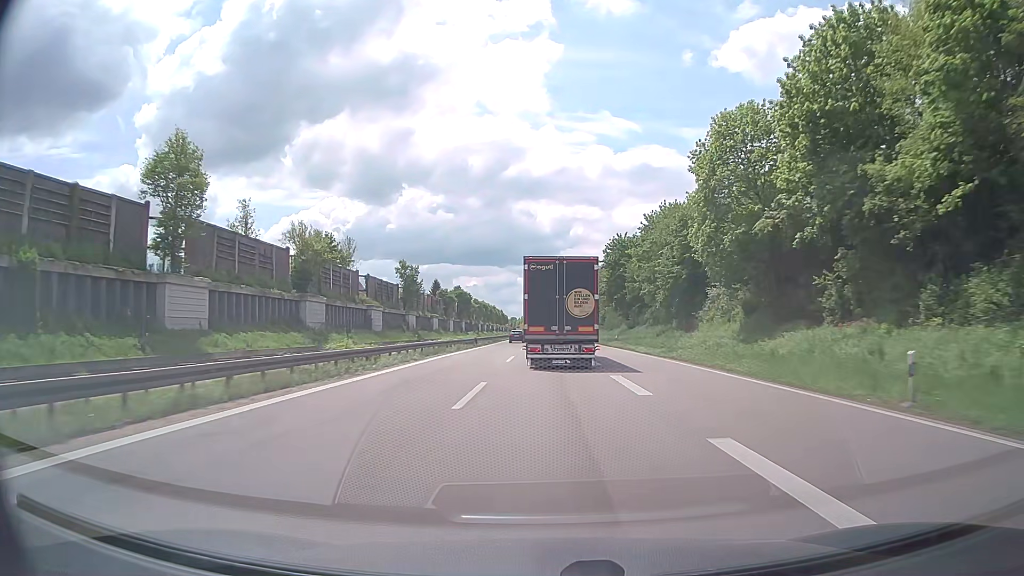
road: trunk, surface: asphalt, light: Day
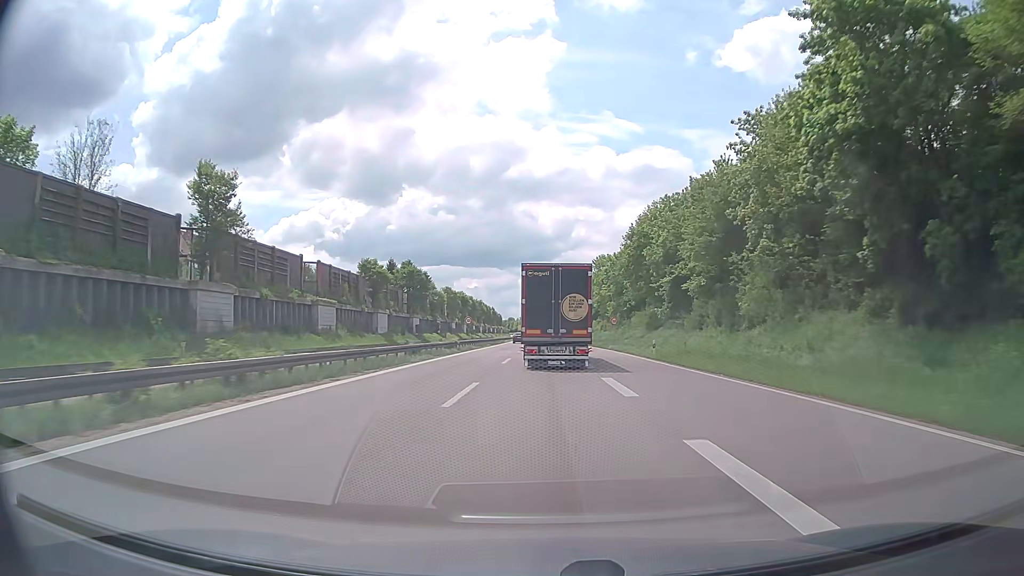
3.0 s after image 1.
(+0.3, +71.7) m; 0°
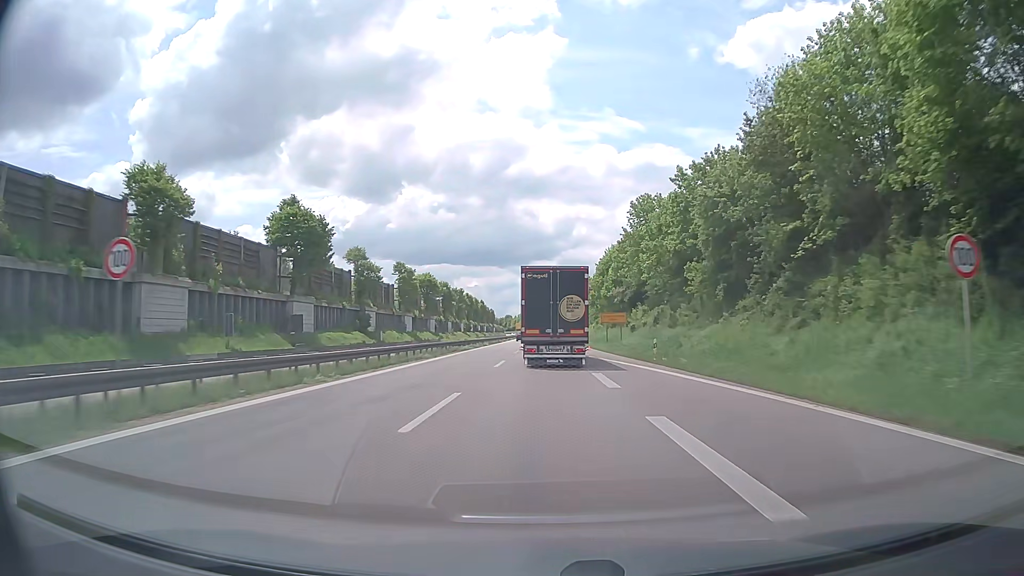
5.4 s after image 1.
(-0.2, +57.5) m; 0°
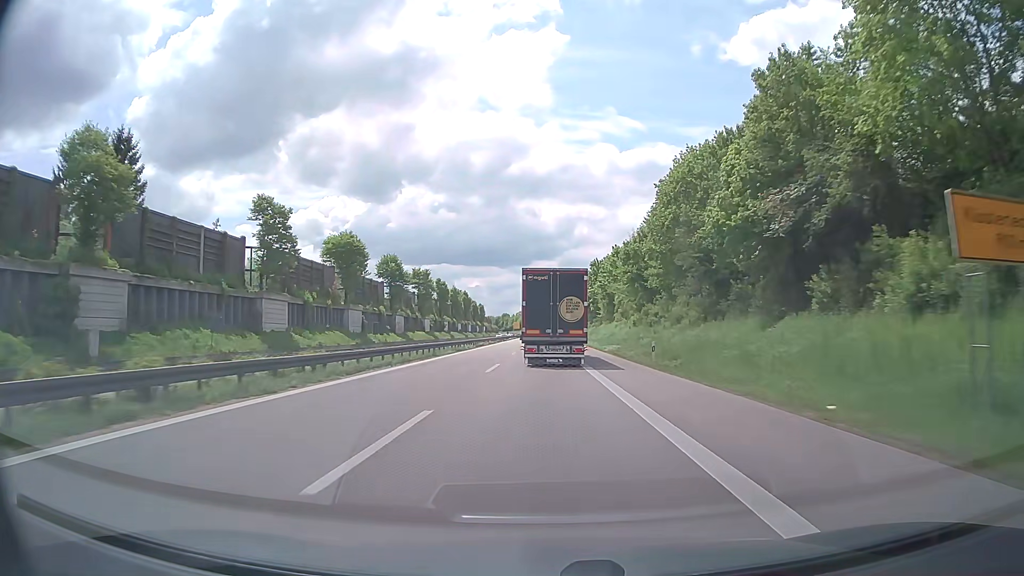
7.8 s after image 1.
(+0.2, +57.8) m; +1°
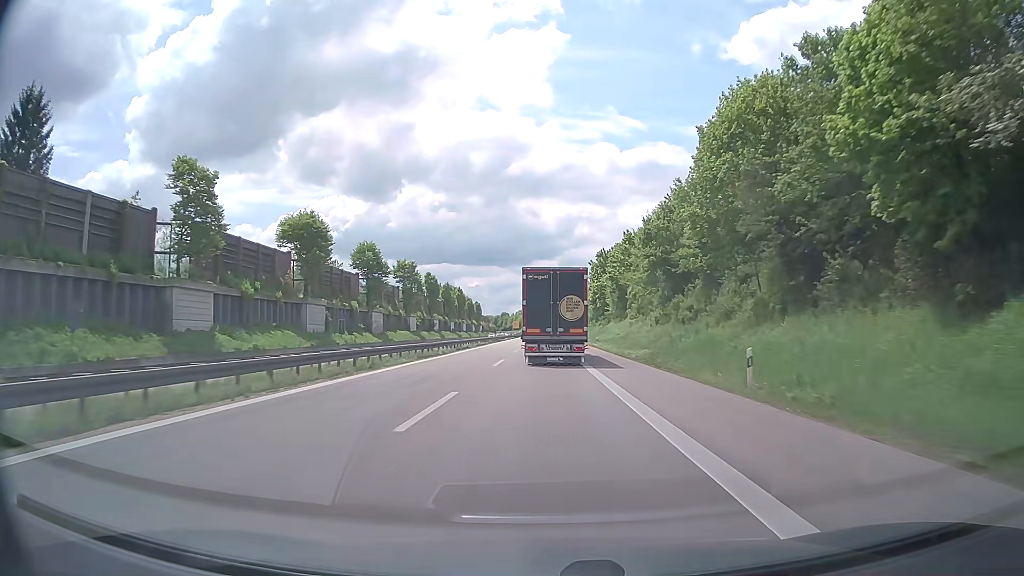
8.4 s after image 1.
(-0.1, +14.5) m; 0°
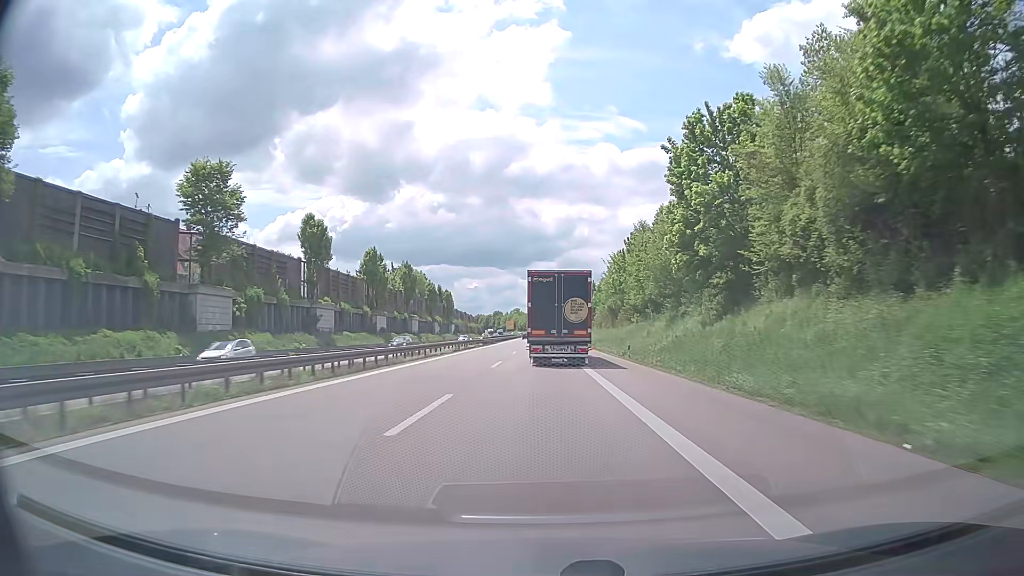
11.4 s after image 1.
(-0.2, +72.7) m; 0°
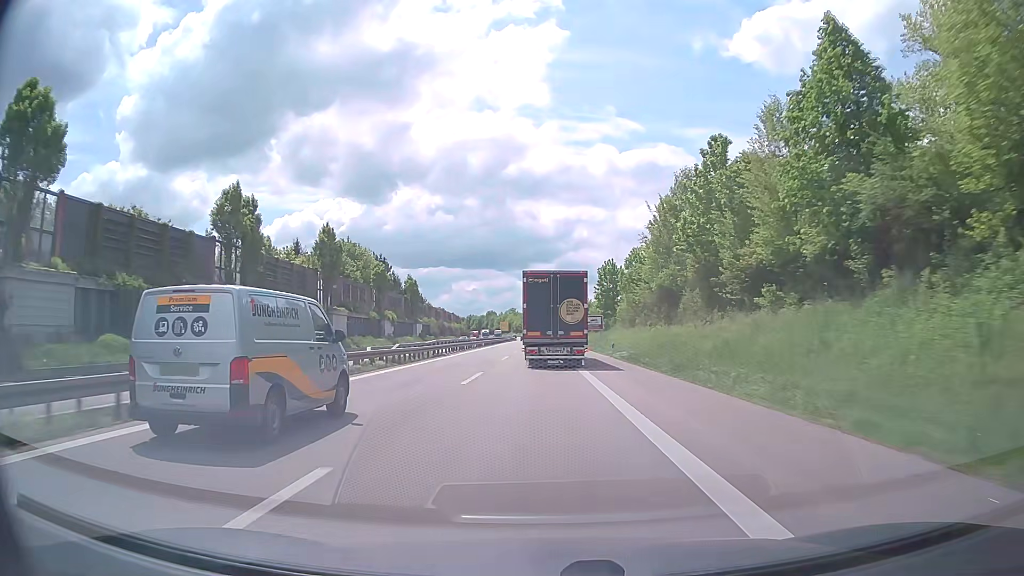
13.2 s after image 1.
(+0.3, +44.4) m; 0°
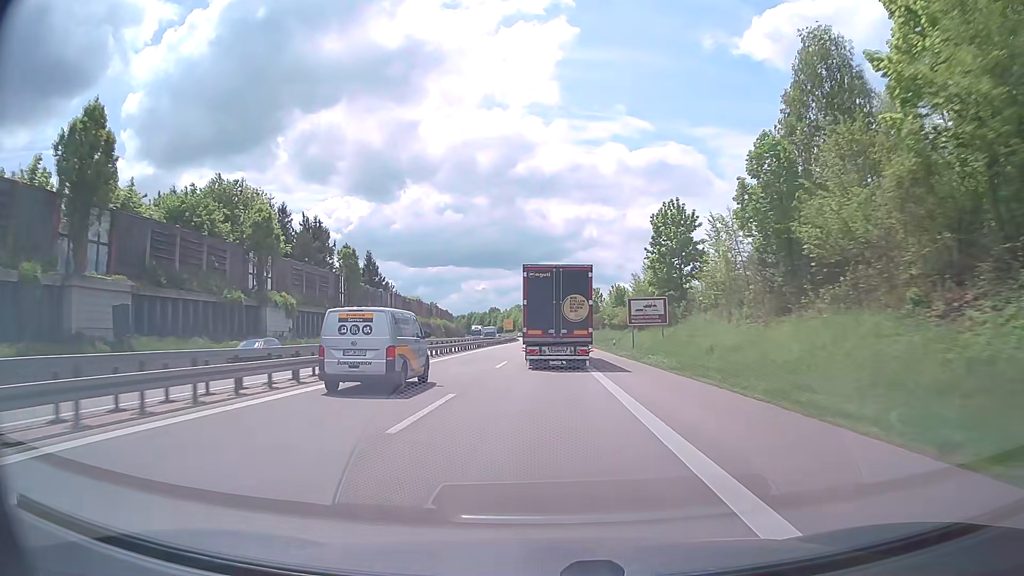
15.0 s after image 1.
(-0.2, +46.0) m; -1°
(0, +10) (0, +20) (0, +30) (0, +40) (0, +50) (-1, +60) (-1, +70) (-1, +80) (-1, +90) (-2, +100) m
